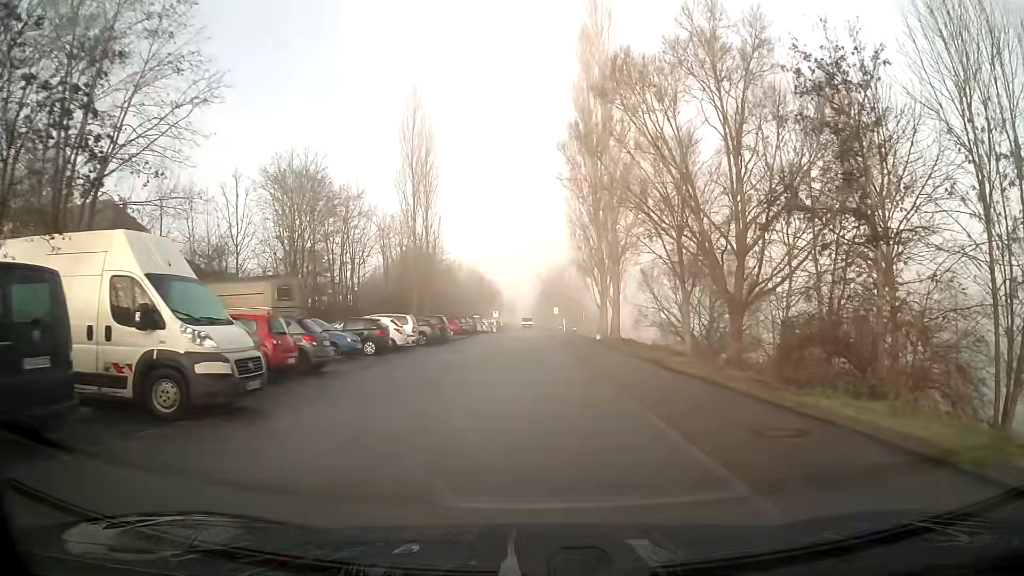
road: residential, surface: asphalt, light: Day
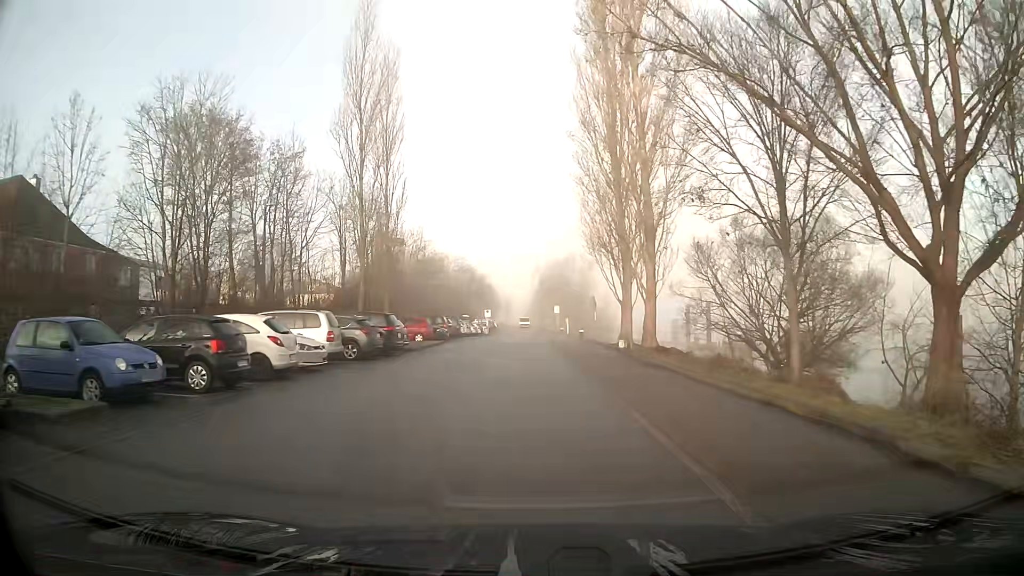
(0.0, +13.4) m; 0°
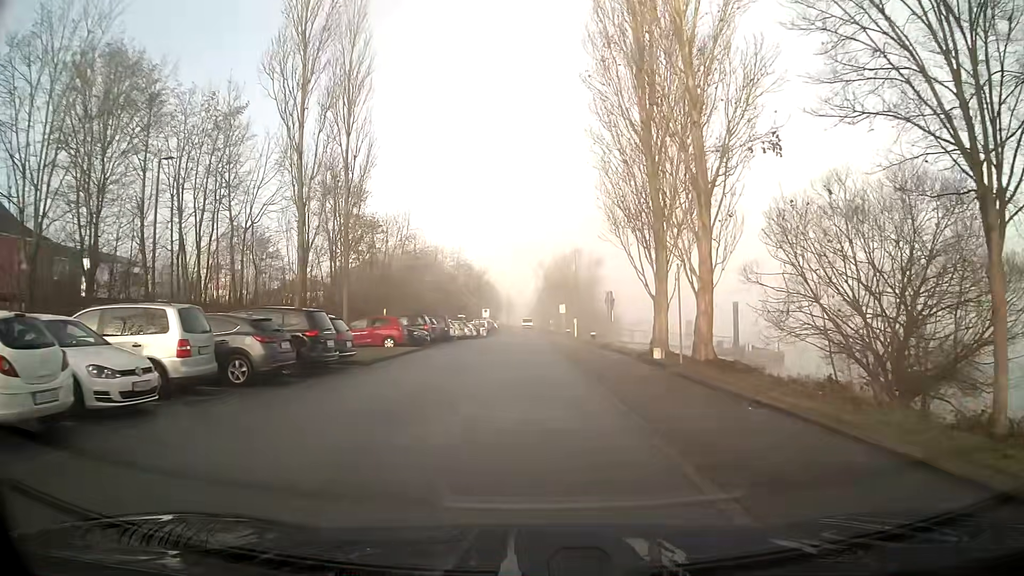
(0.0, +8.9) m; -1°
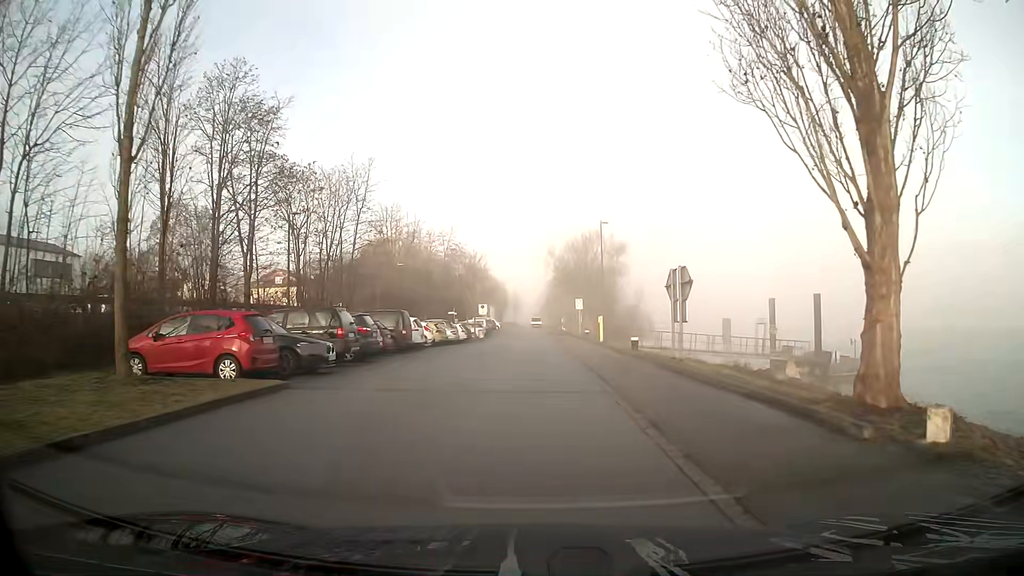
(0.0, +17.2) m; 0°
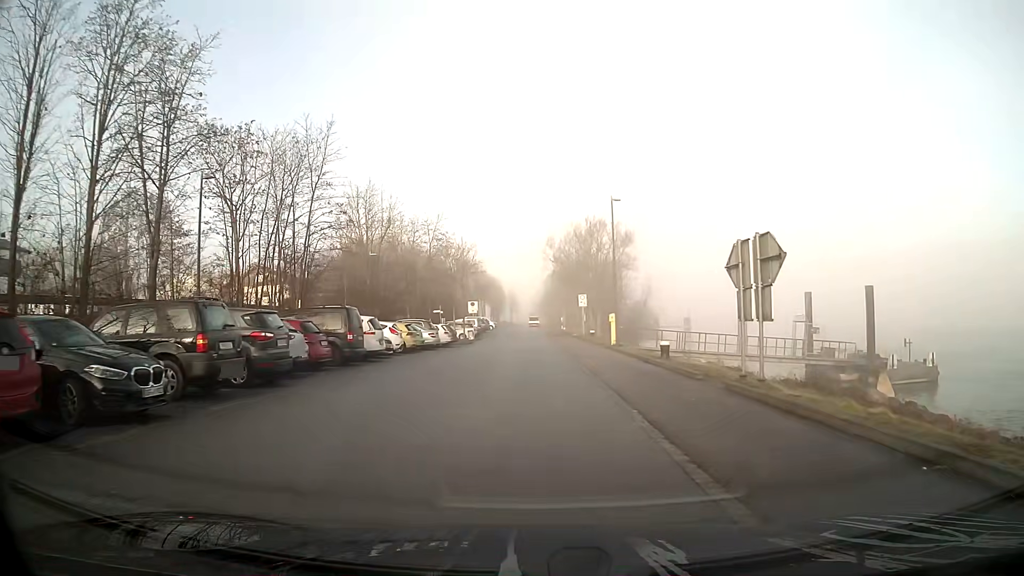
(0.0, +8.2) m; +1°
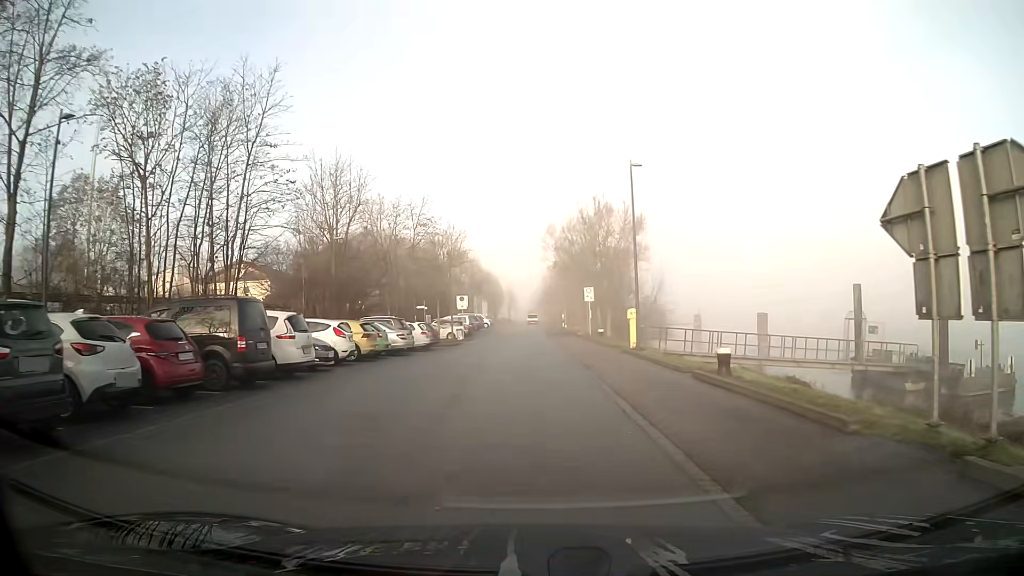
(-0.1, +7.9) m; -1°
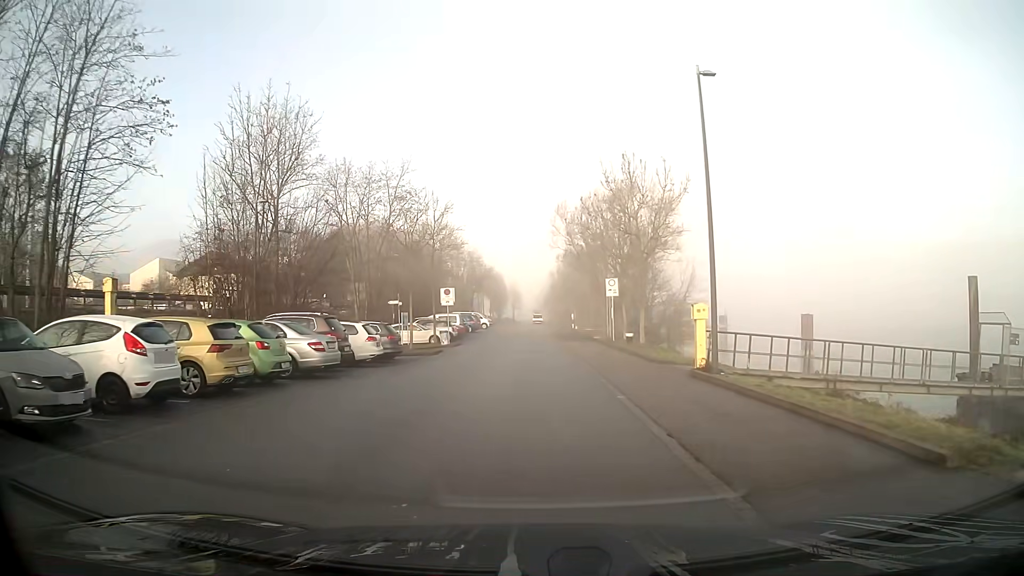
(0.0, +11.6) m; 0°
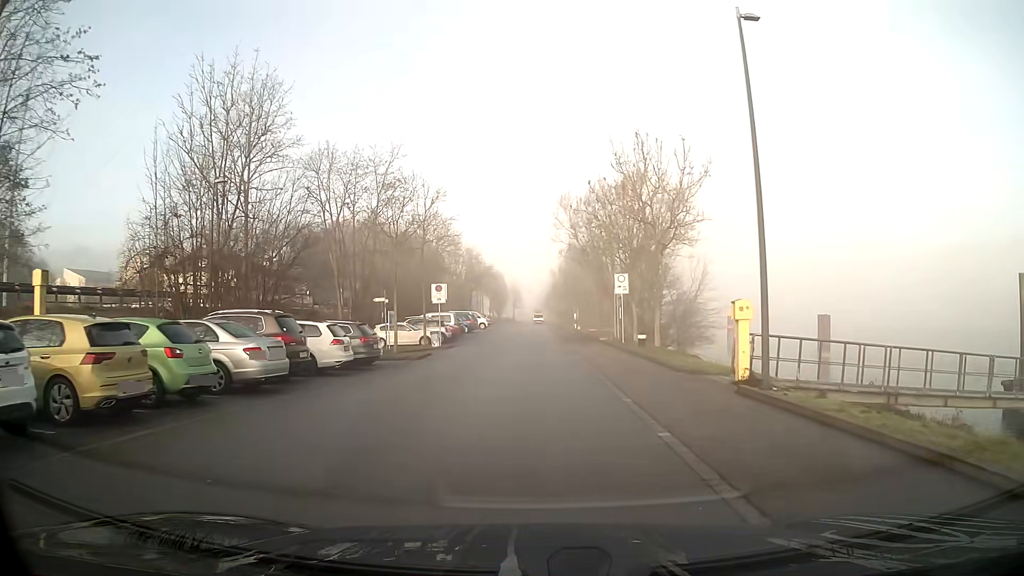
(0.0, +3.9) m; 0°
(0, +10) (0, +20) (0, +30) (0, +40) (0, +50) (0, +60) (0, +70) (0, +80) (0, +90) (0, +100) m
